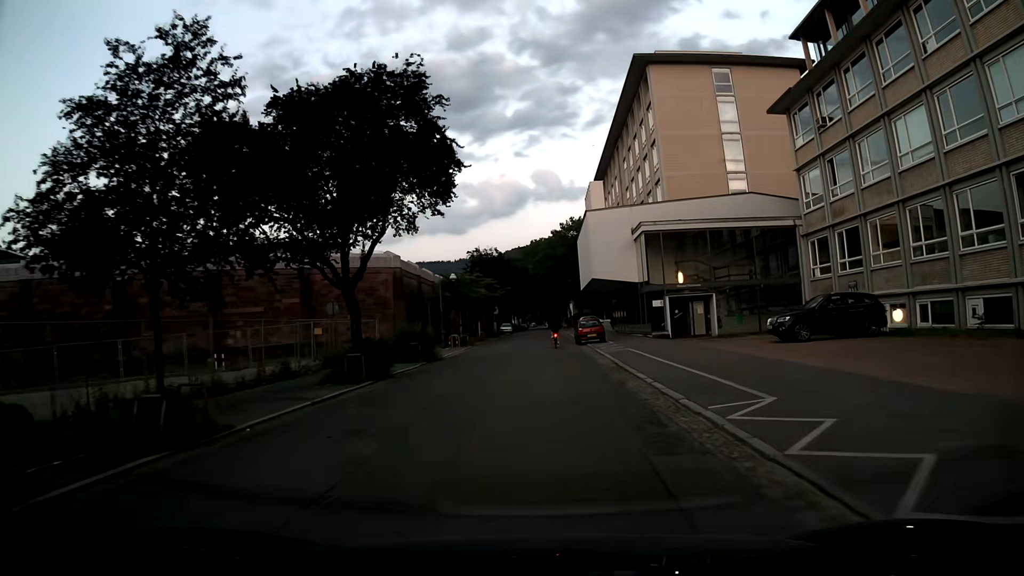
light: Day
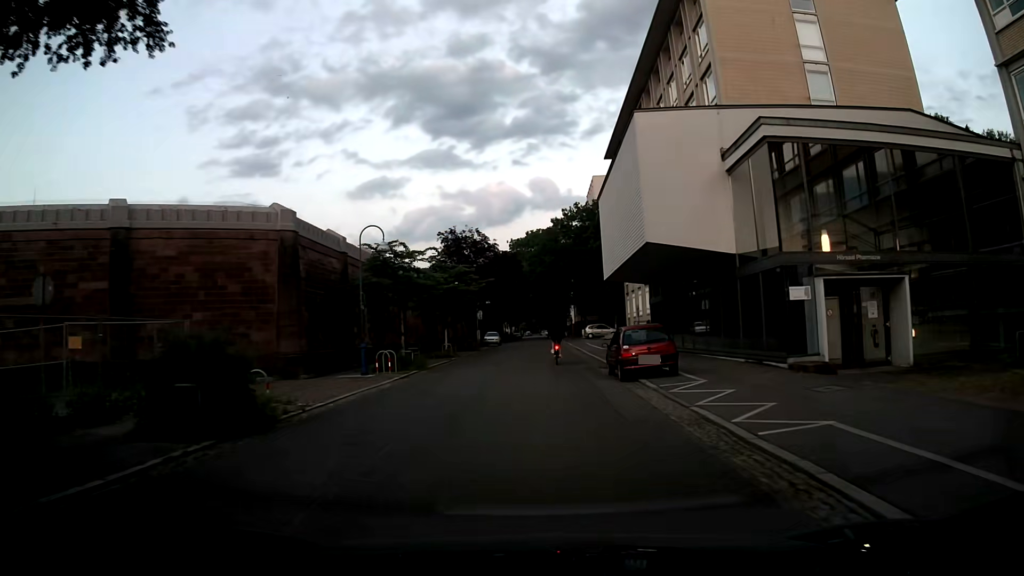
(0.0, +19.9) m; 0°
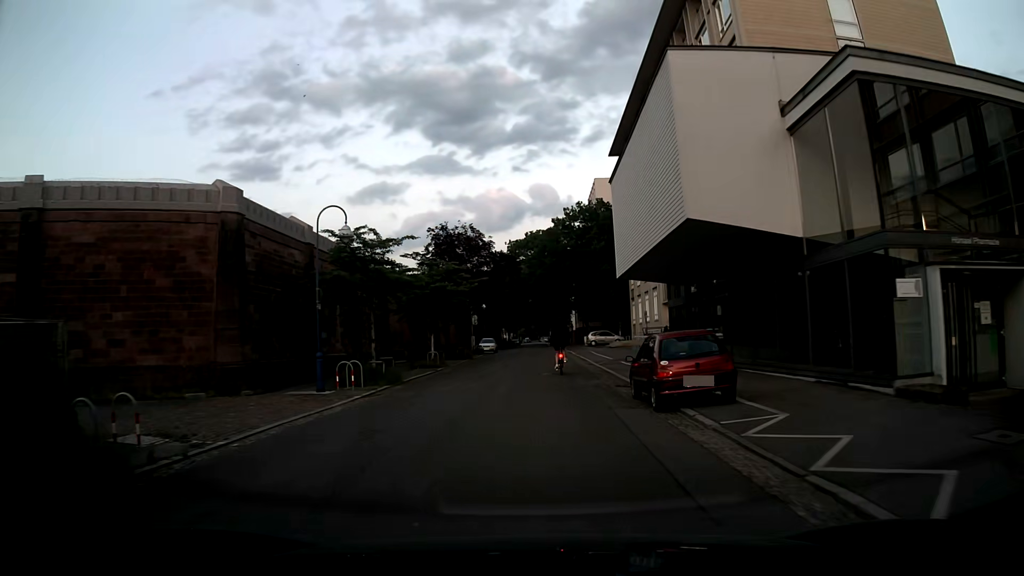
(0.0, +5.2) m; 0°
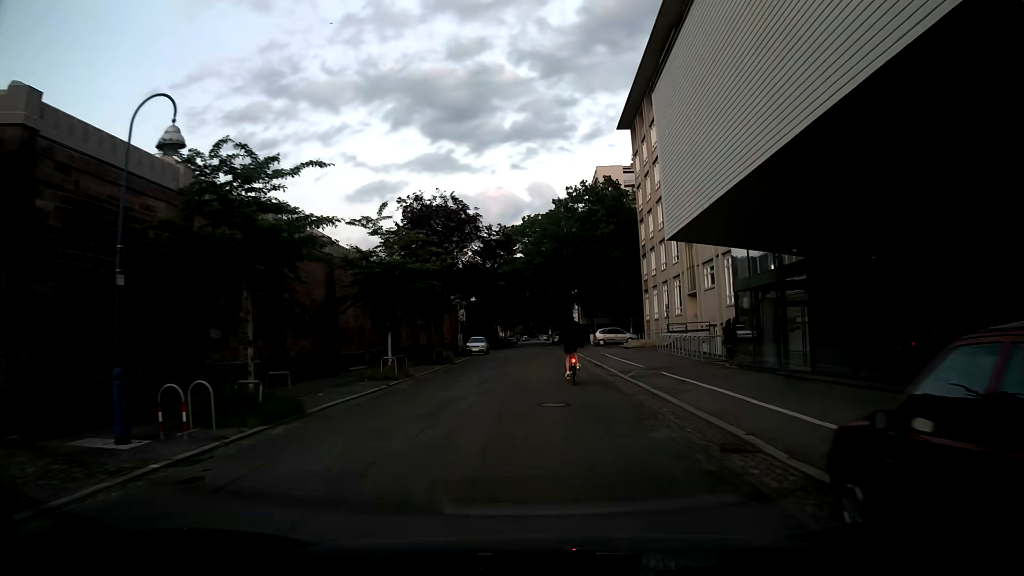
(0.0, +10.4) m; 0°
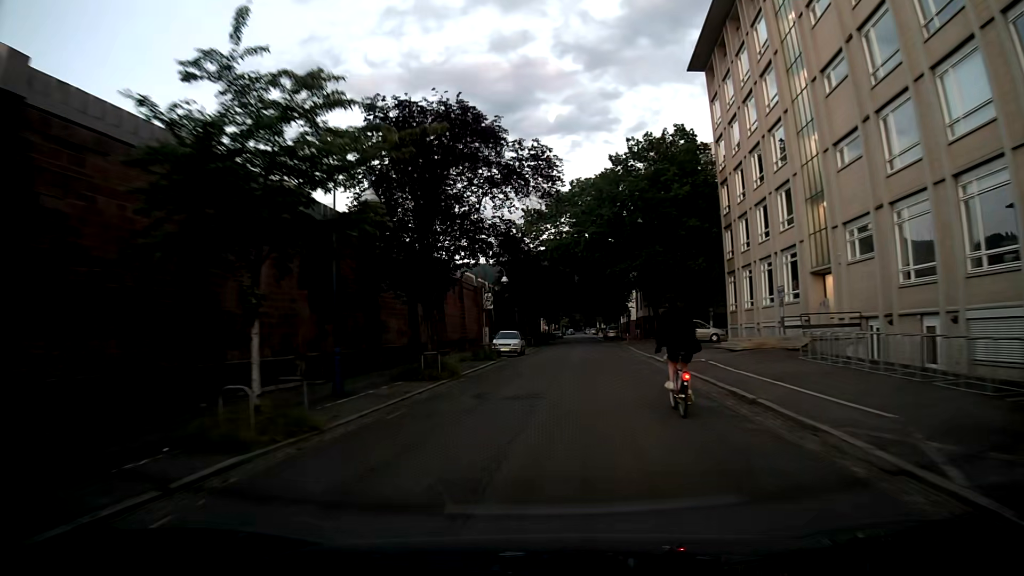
(-0.5, +15.8) m; -3°
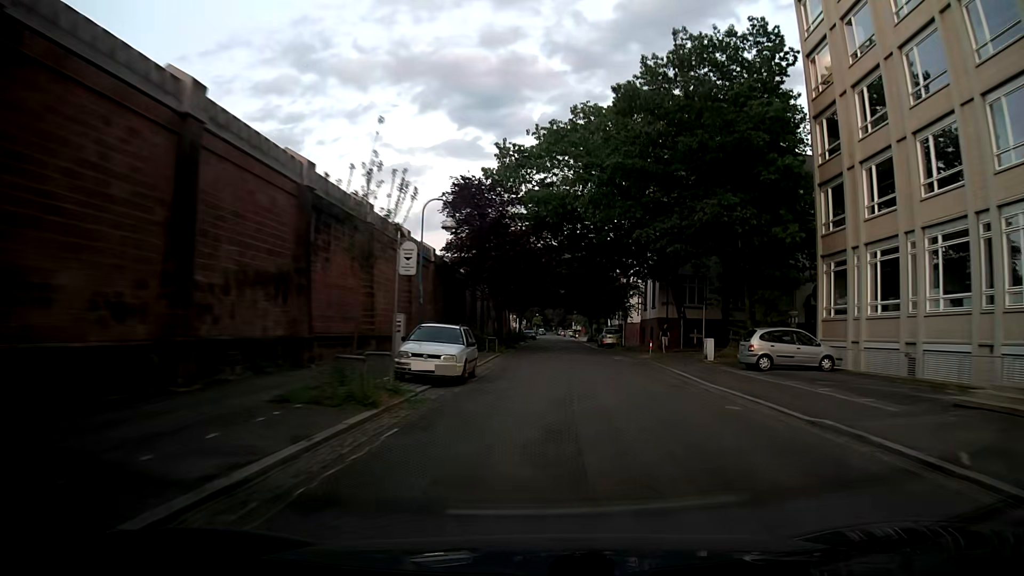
(-0.1, +21.6) m; +1°
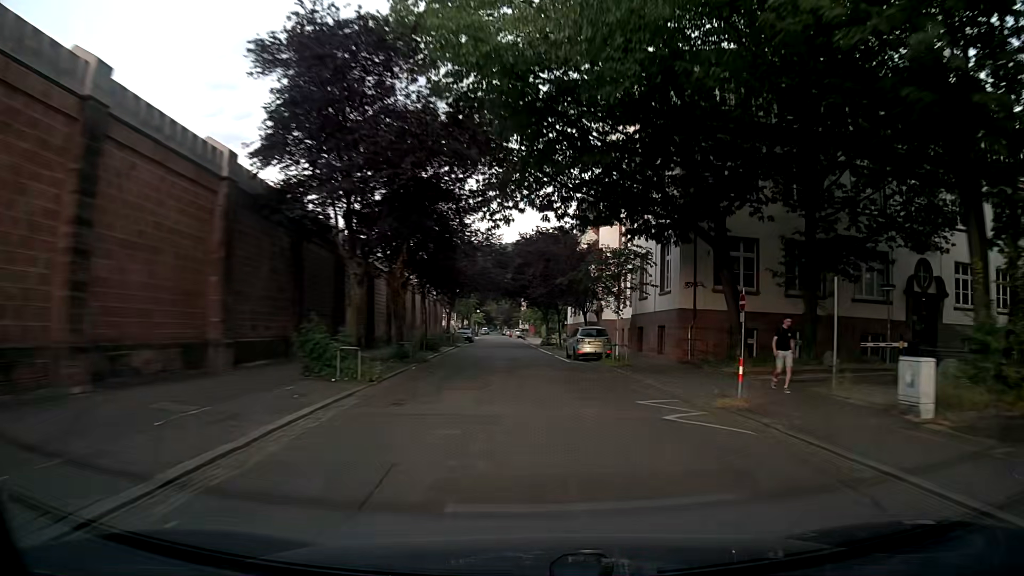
(+0.8, +21.6) m; +4°
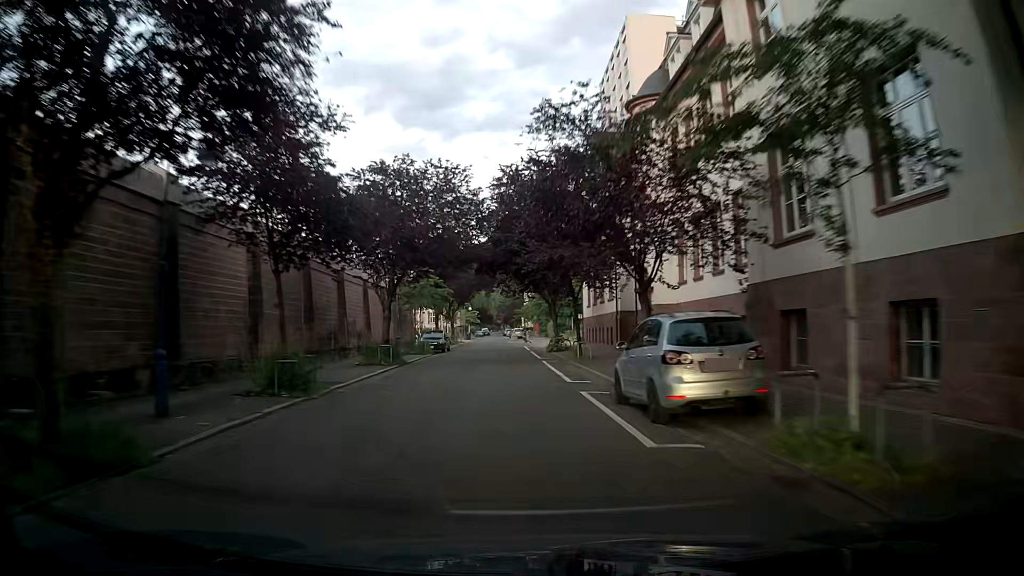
(+0.7, +21.5) m; 0°
(0, +10) (-1, +20) (-1, +30) (-1, +40) (-2, +50) (-2, +60) (-3, +70) (-3, +80) (-4, +90) (-4, +100) m
